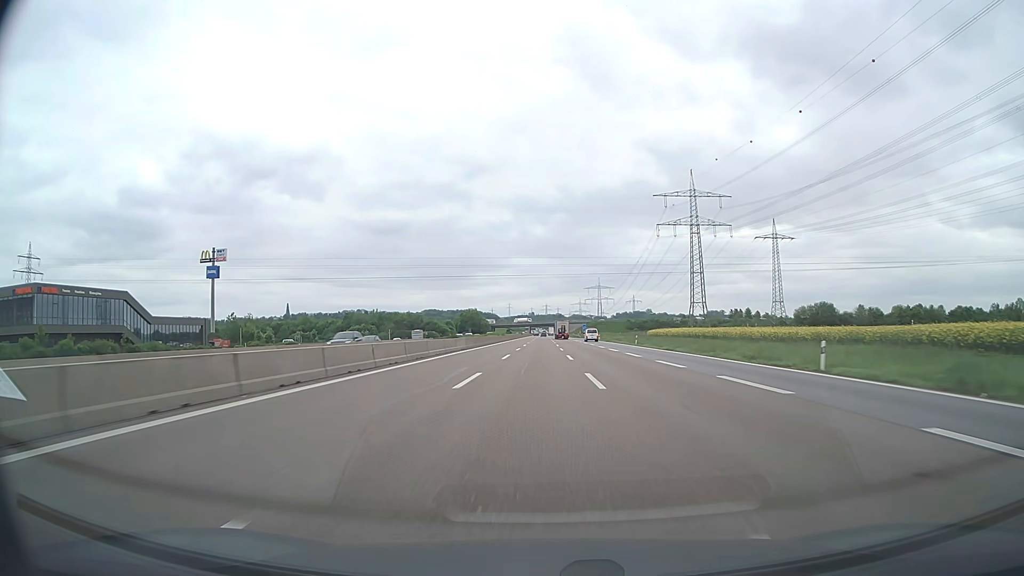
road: motorway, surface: asphalt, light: Day
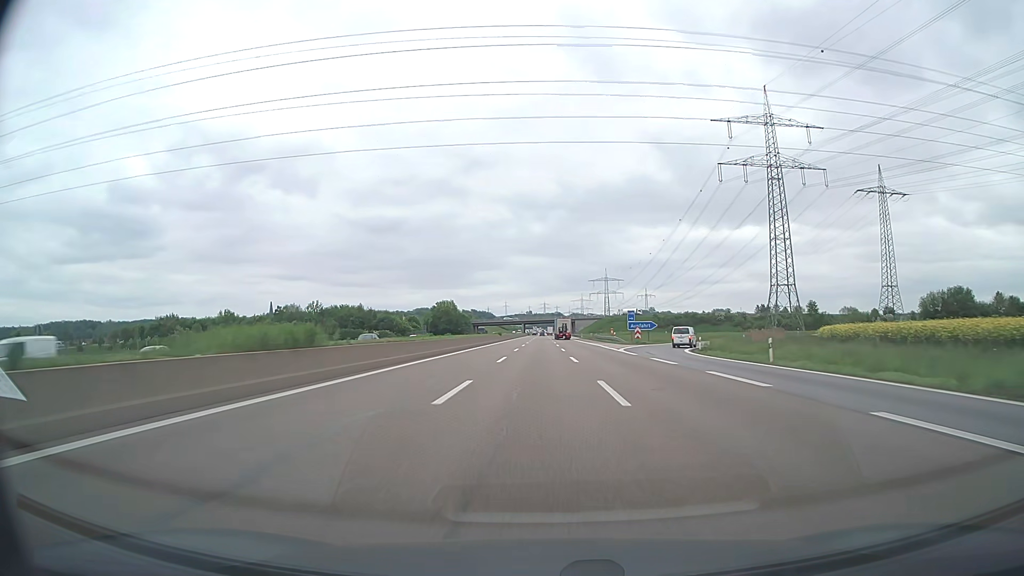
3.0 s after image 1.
(-0.1, +93.7) m; 0°
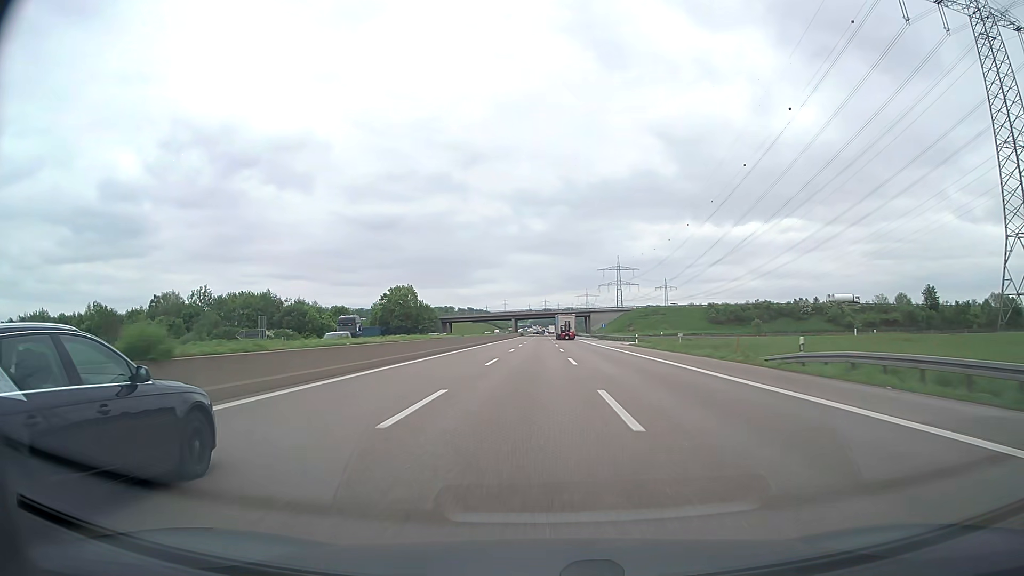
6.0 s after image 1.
(+0.2, +93.1) m; 0°
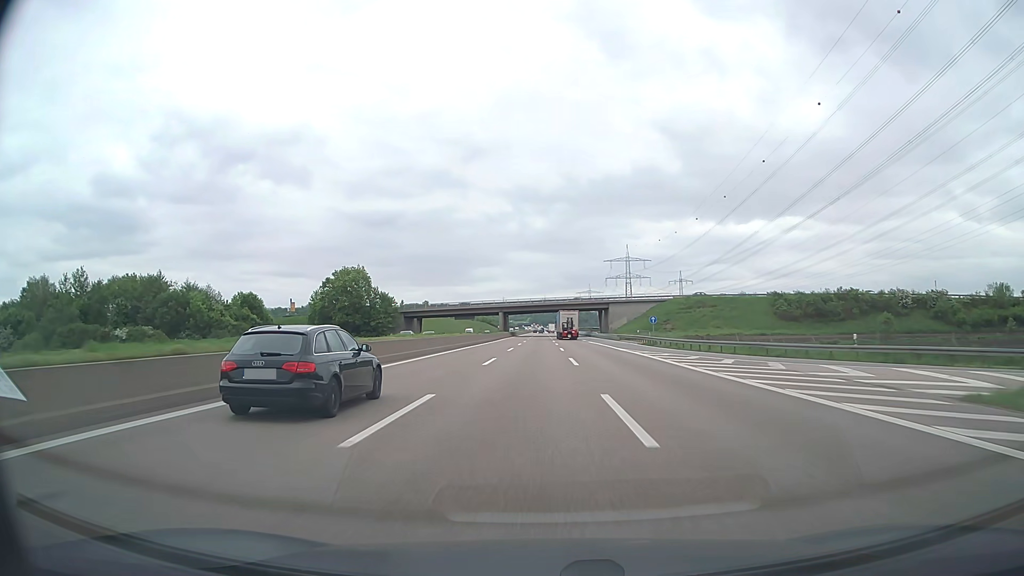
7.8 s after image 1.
(-0.1, +55.3) m; 0°
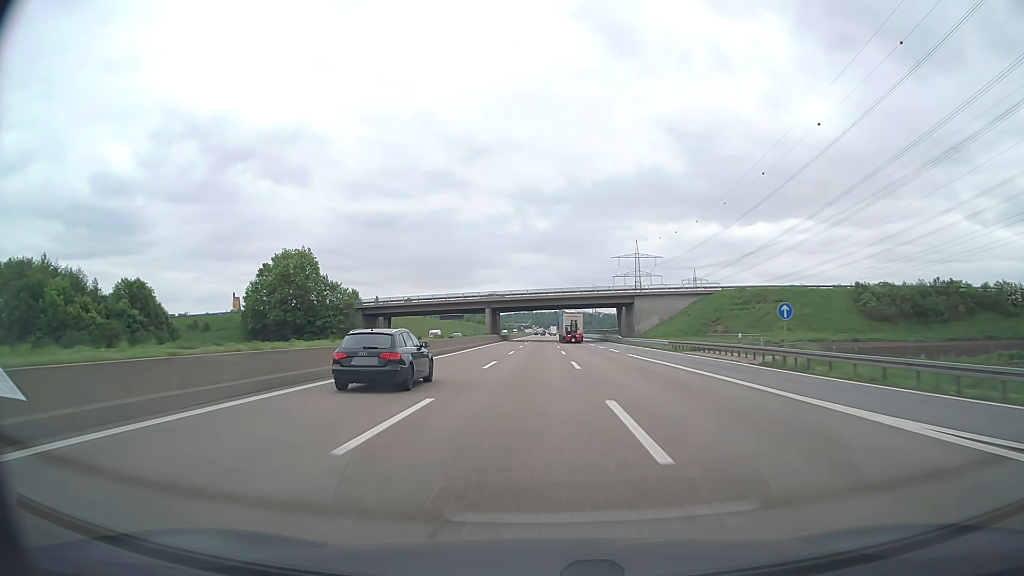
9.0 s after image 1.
(0.0, +36.5) m; 0°
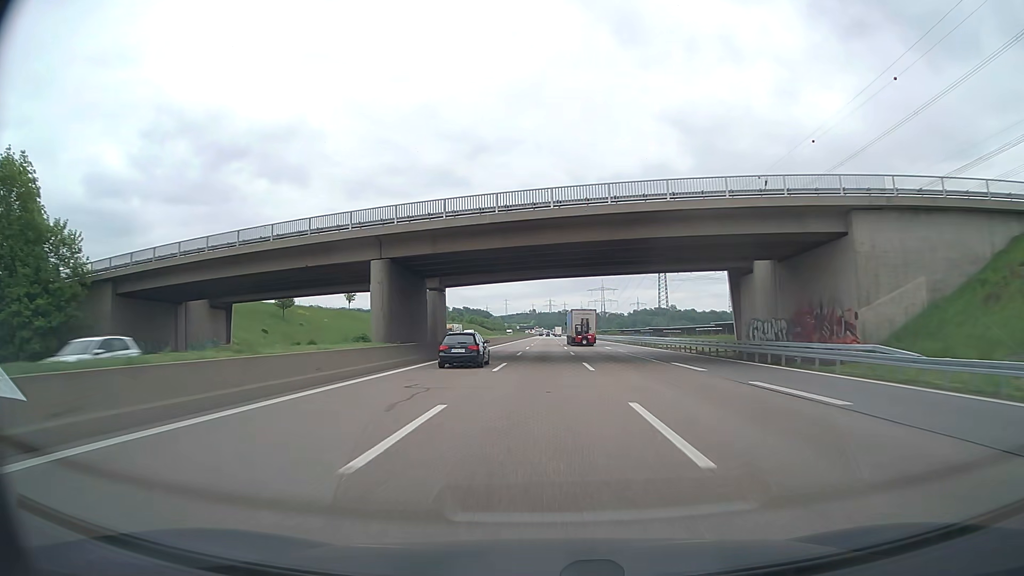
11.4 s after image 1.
(-0.2, +72.5) m; 0°
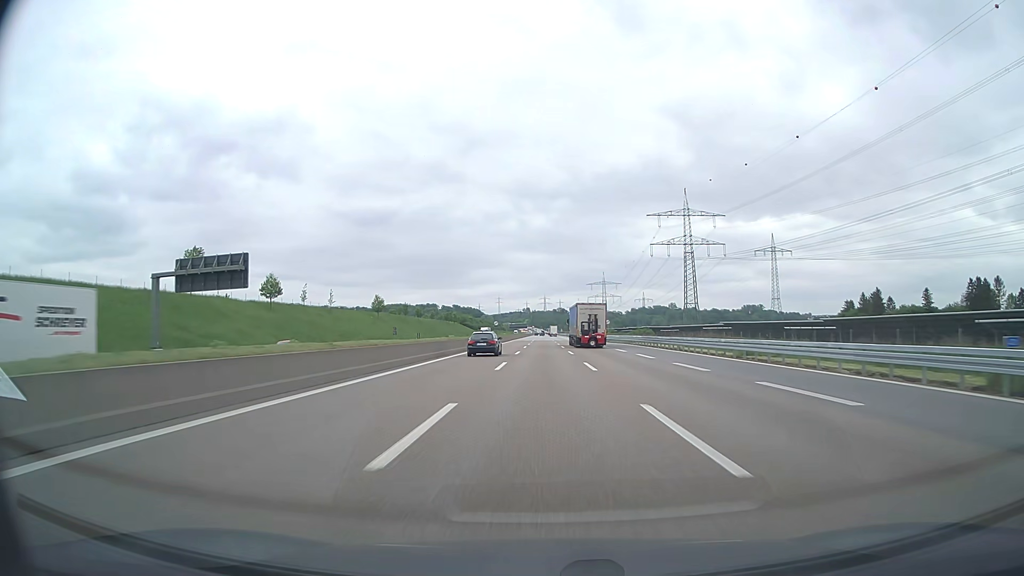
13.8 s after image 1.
(-0.1, +72.3) m; 0°
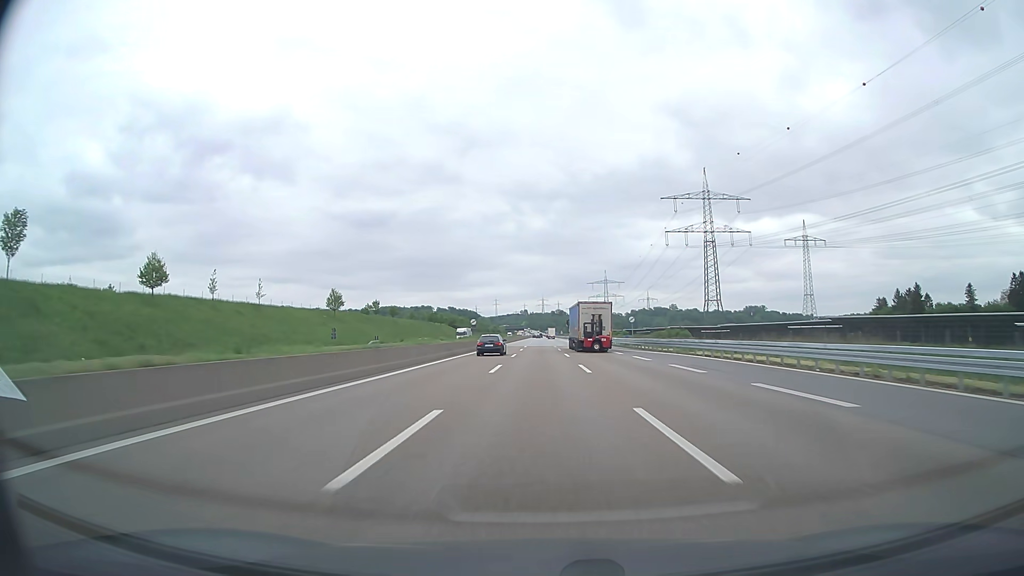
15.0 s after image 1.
(+0.1, +36.4) m; 0°
(0, +10) (0, +20) (0, +30) (0, +40) (0, +50) (0, +60) (0, +70) (0, +80) (0, +90) (0, +100) m
